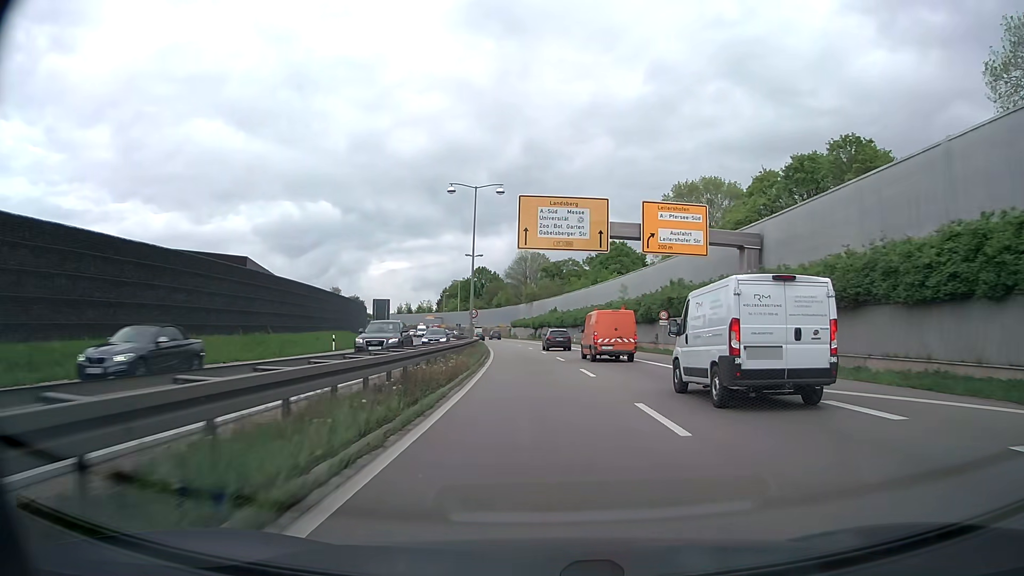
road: trunk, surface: asphalt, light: Day
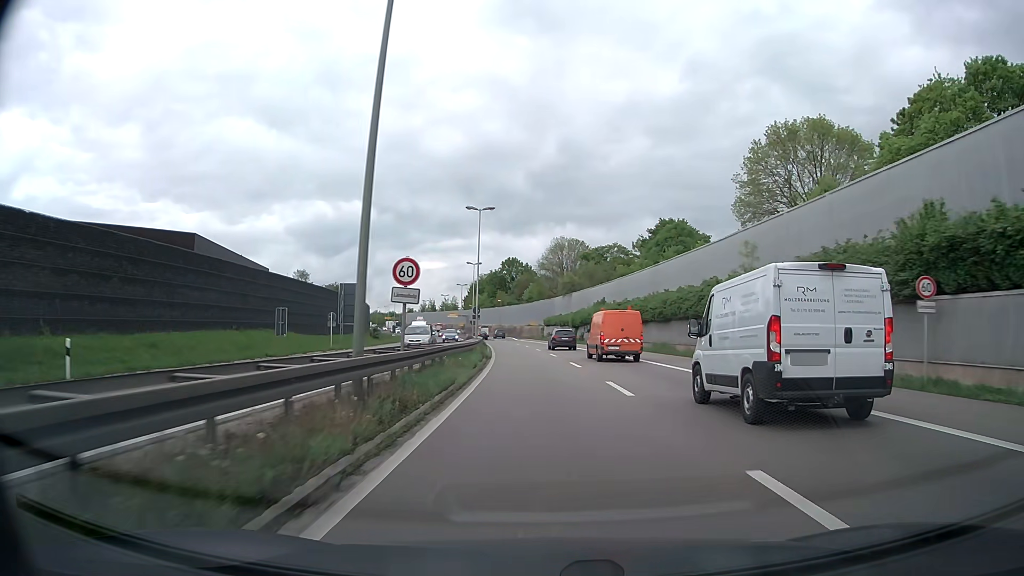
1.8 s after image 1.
(-0.9, +30.3) m; -3°
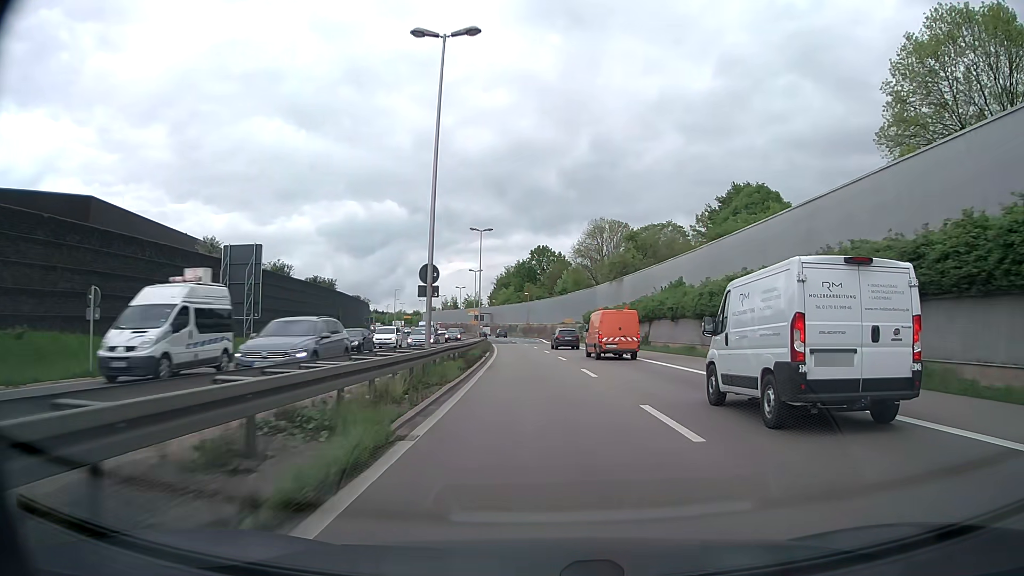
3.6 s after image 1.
(-0.7, +30.2) m; -3°
(0, +10) (0, +20) (-1, +30) (-1, +40) (-2, +50) (-2, +60) (-3, +70) (-4, +80) (-5, +90) (-7, +100) m
